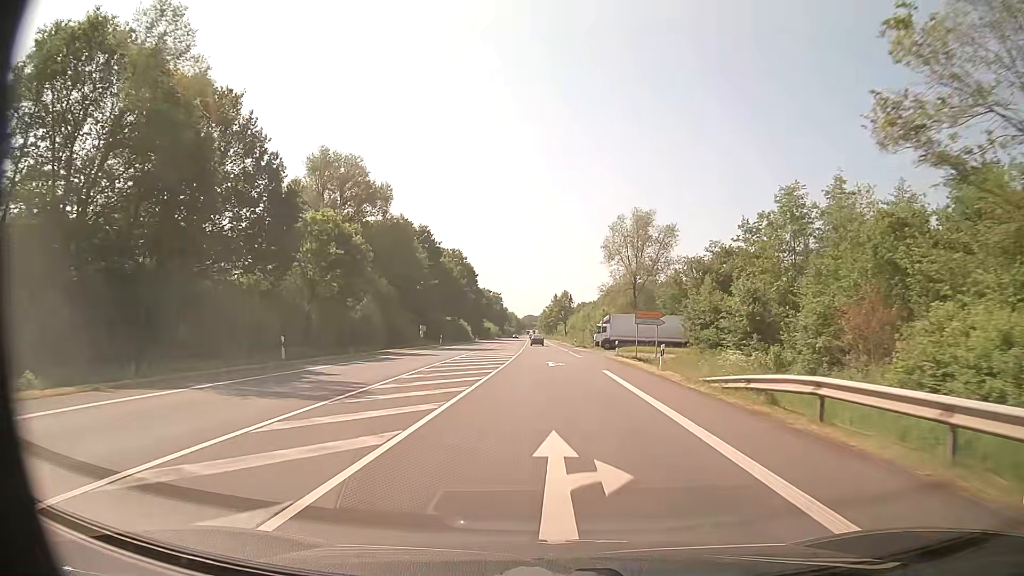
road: primary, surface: asphalt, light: Day
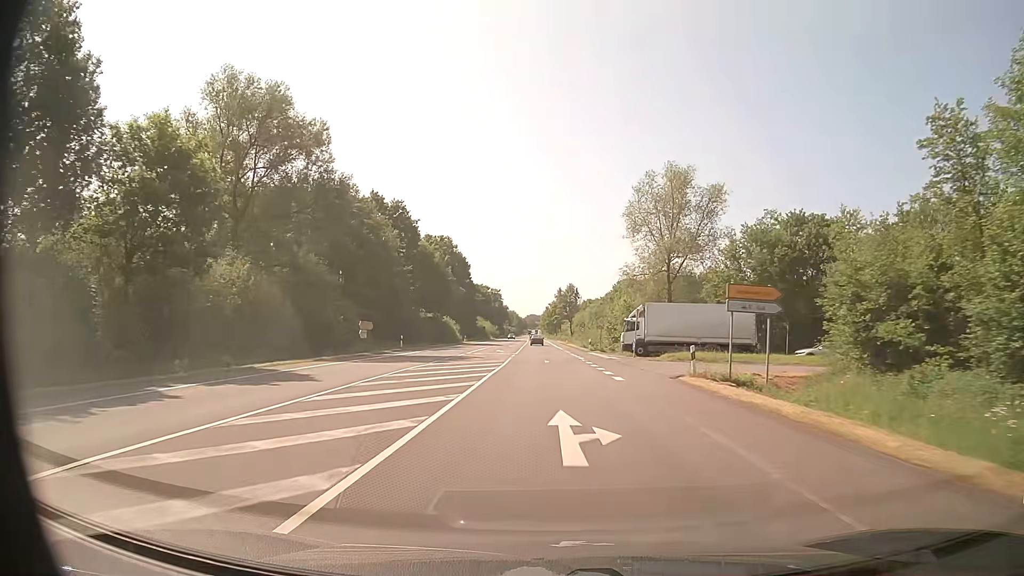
(0.0, +22.5) m; 0°
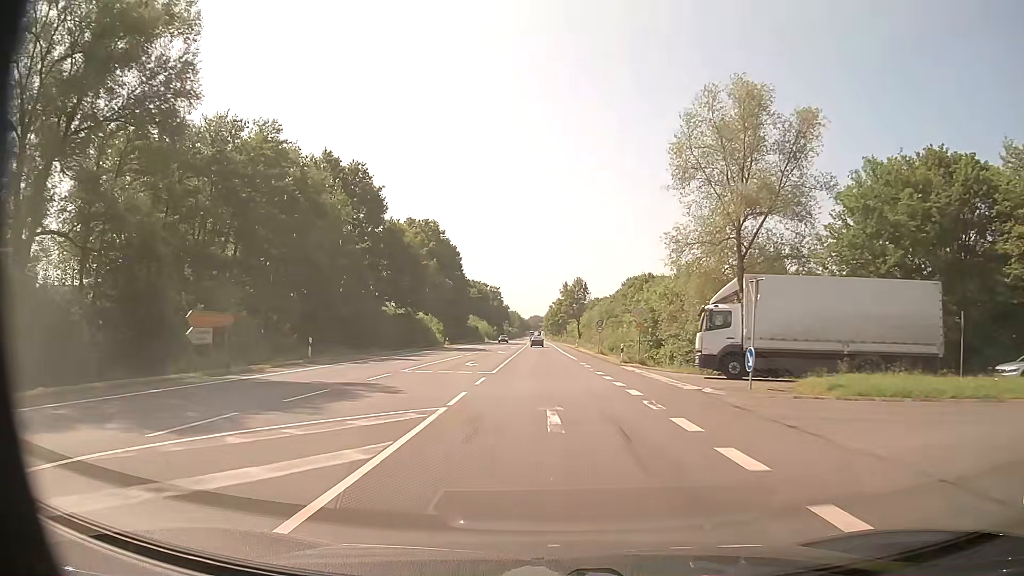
(-0.1, +22.6) m; 0°
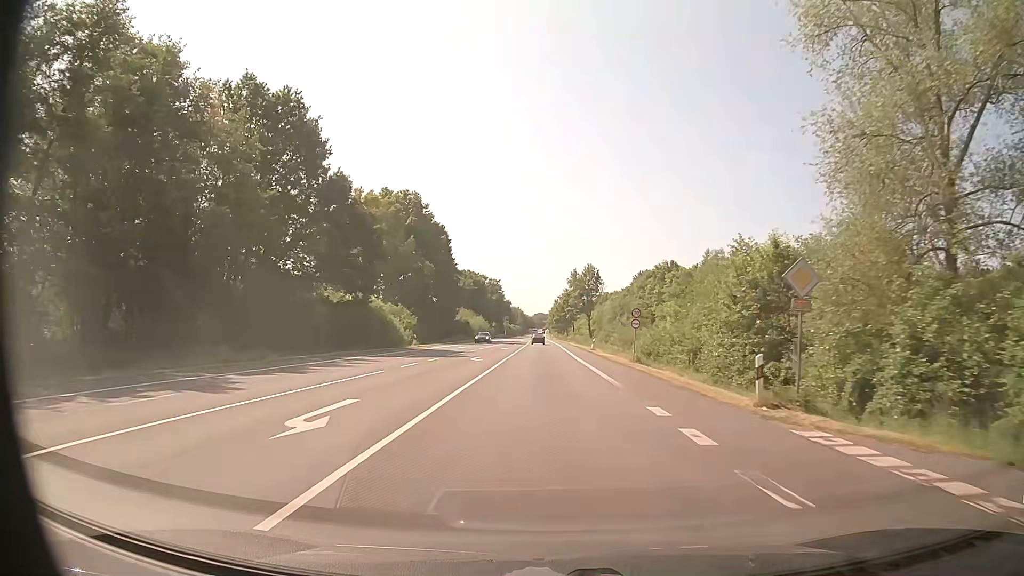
(-0.1, +22.6) m; 0°
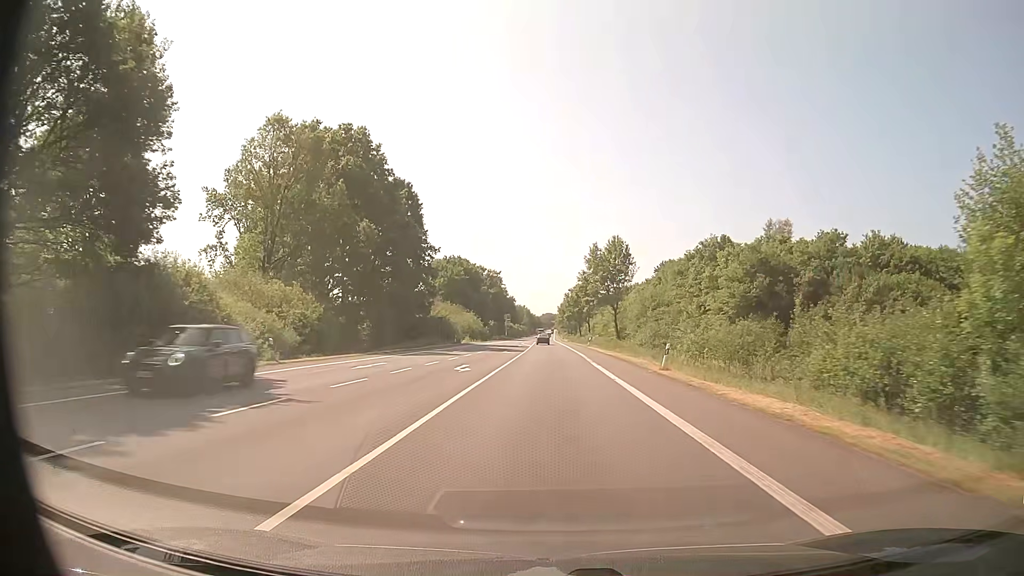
(-0.3, +33.9) m; -1°
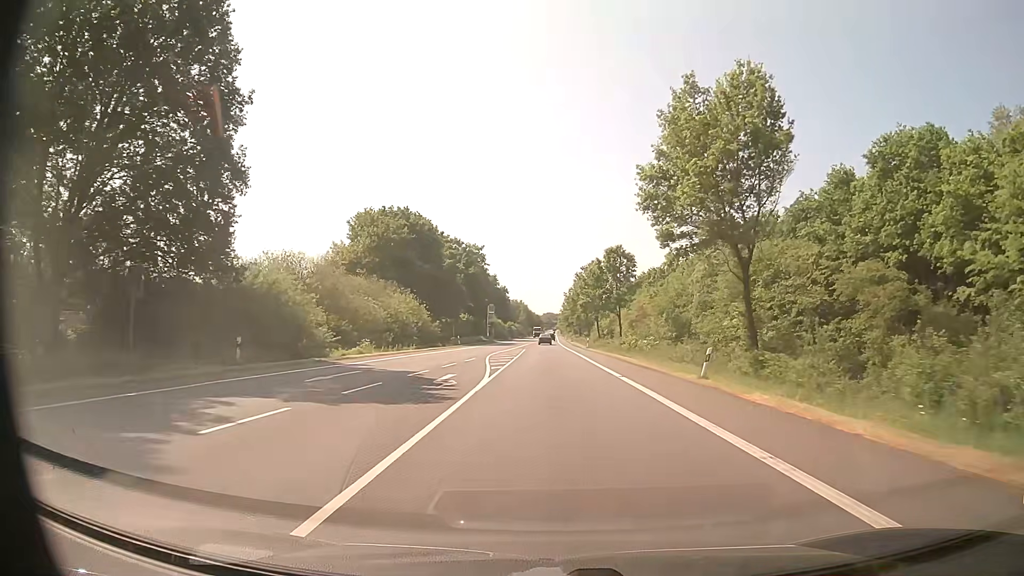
(-0.2, +56.5) m; 0°
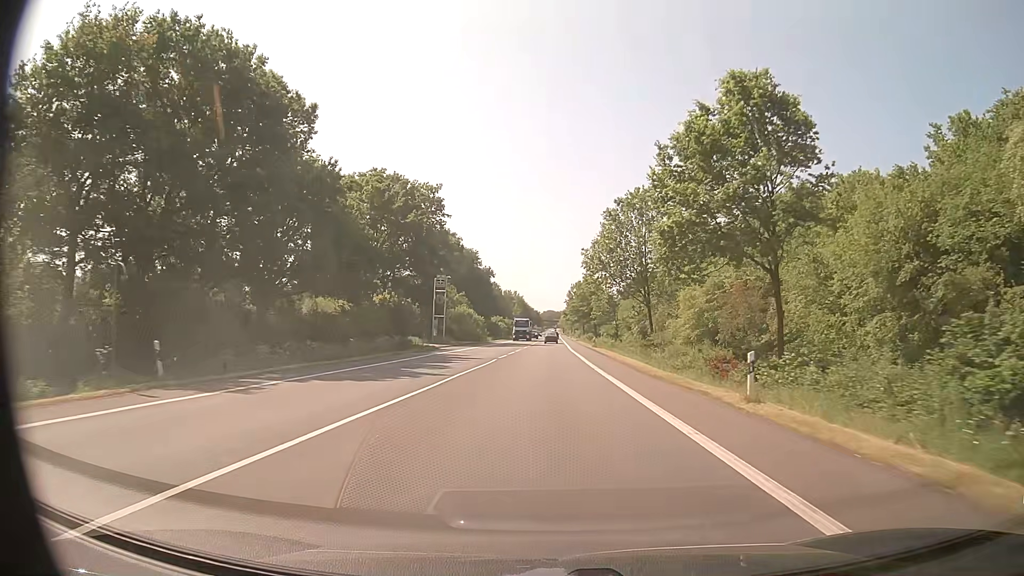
(-0.1, +56.5) m; 0°
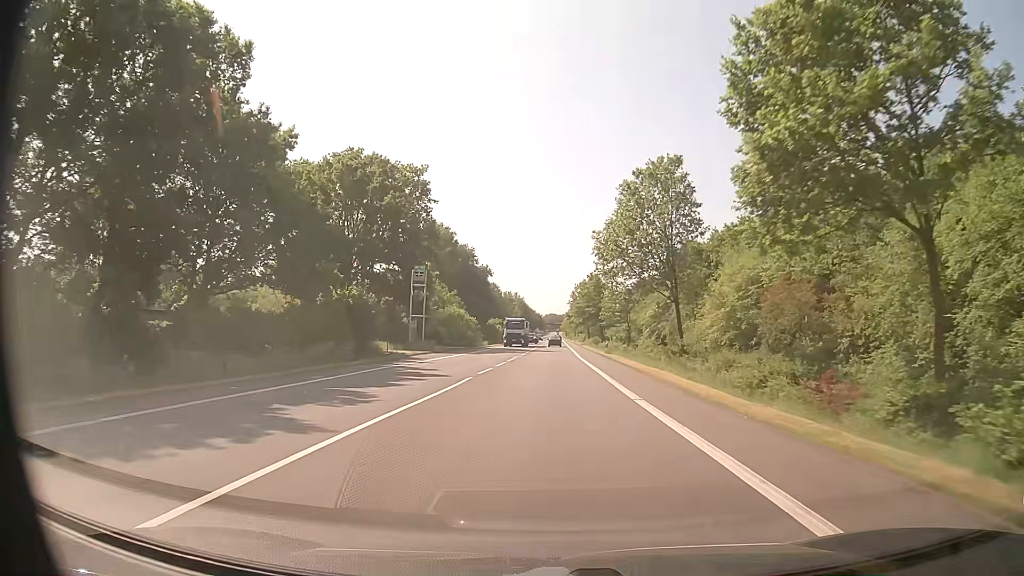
(0.0, +11.3) m; 0°
(0, +10) (0, +20) (0, +30) (0, +40) (0, +50) (+1, +60) (+1, +70) (+1, +80) (+1, +90) (+1, +100) m
